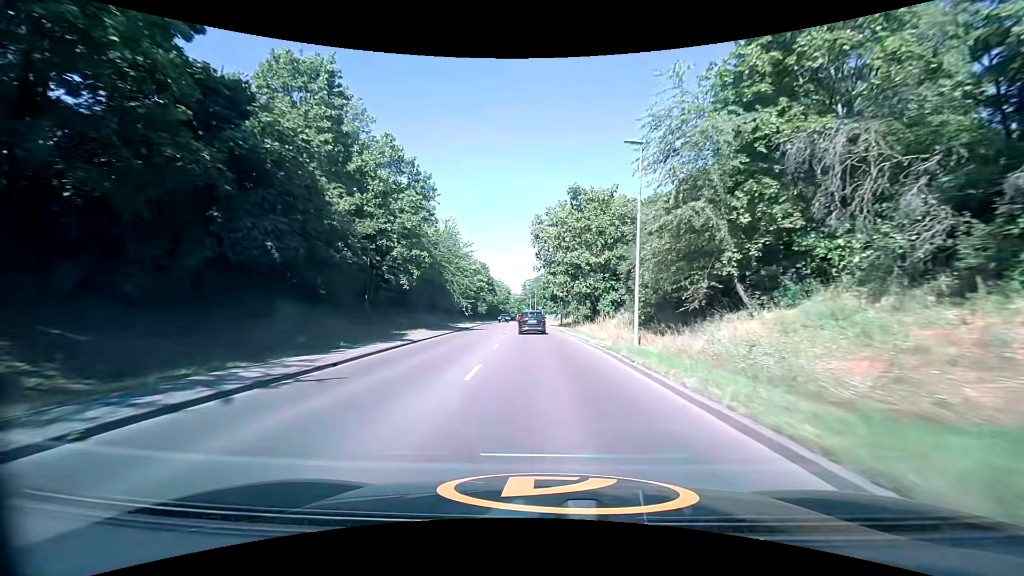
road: secondary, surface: asphalt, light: Day
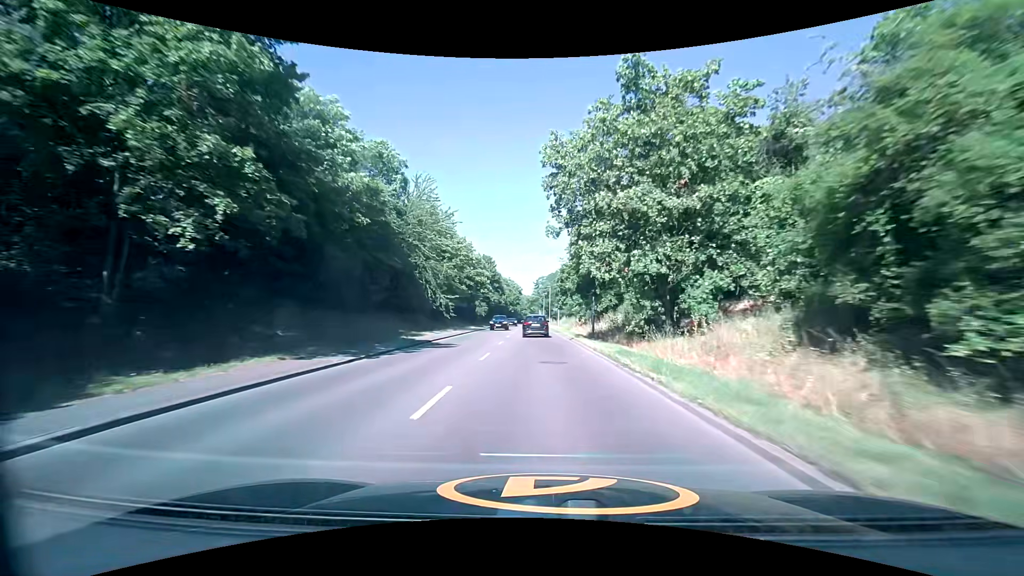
(-0.2, +21.4) m; -2°
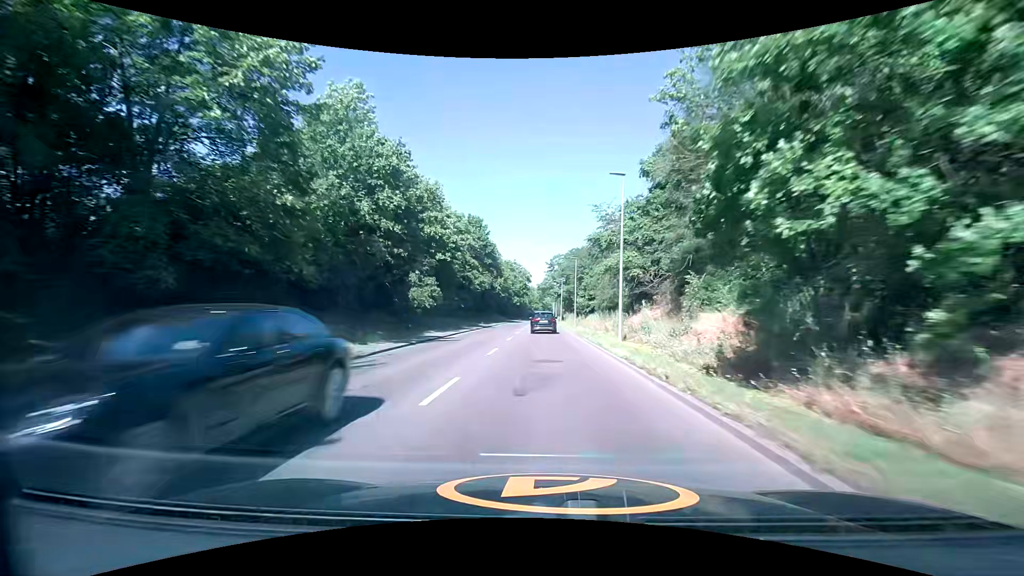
(-0.7, +44.4) m; -1°
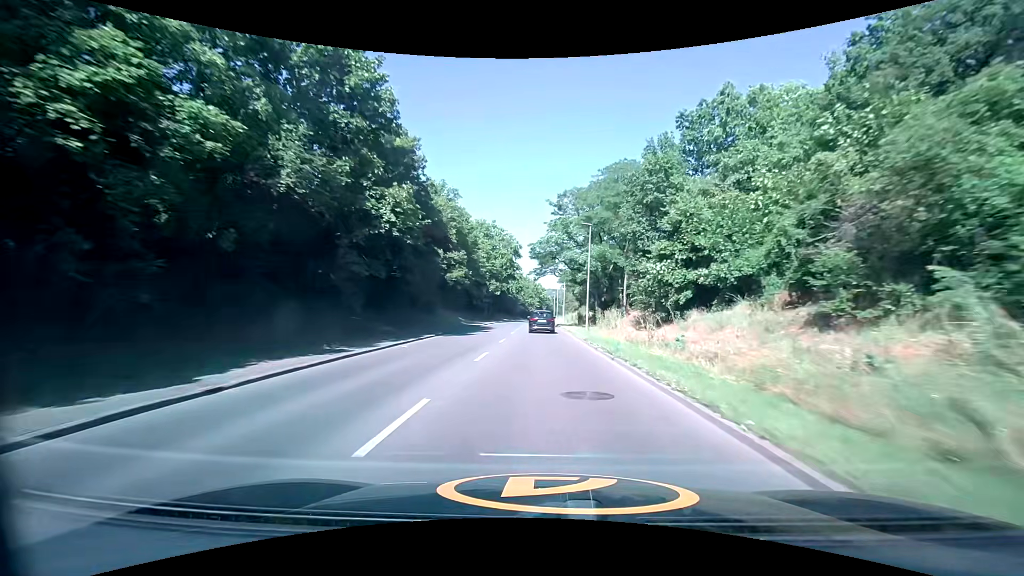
(+0.1, +56.4) m; +1°
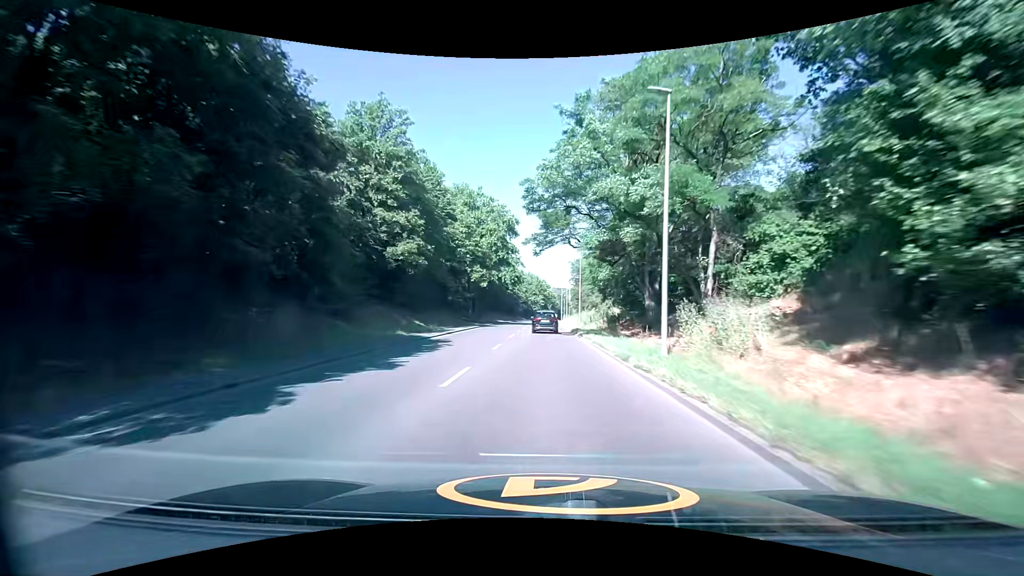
(-0.1, +22.8) m; -1°
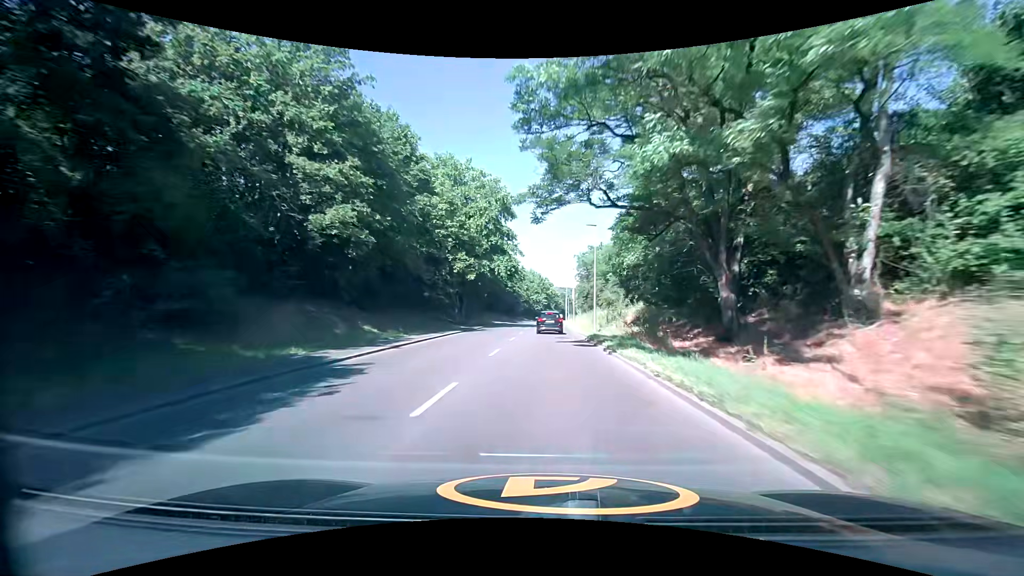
(0.0, +11.4) m; 0°
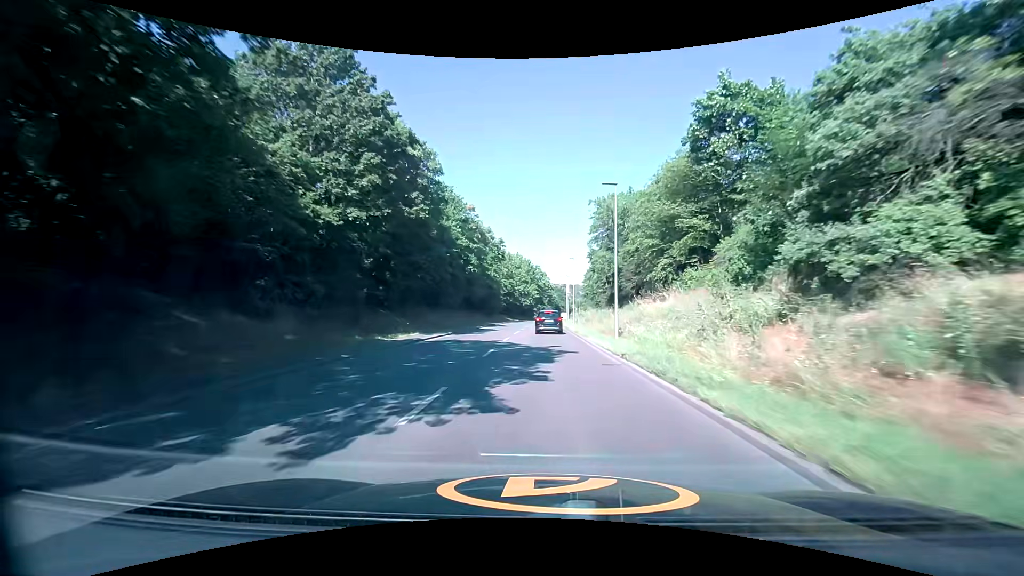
(0.0, +45.2) m; +1°
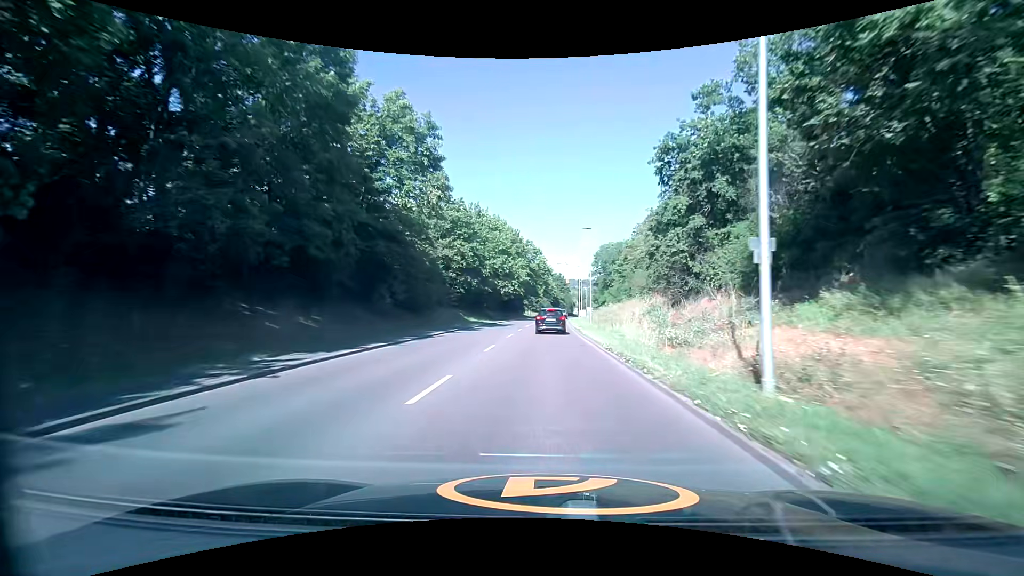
(-0.4, +52.6) m; 0°
(0, +10) (0, +20) (0, +30) (0, +40) (+1, +50) (+1, +60) (+2, +70) (+2, +80) (+3, +90) (+4, +100) m
